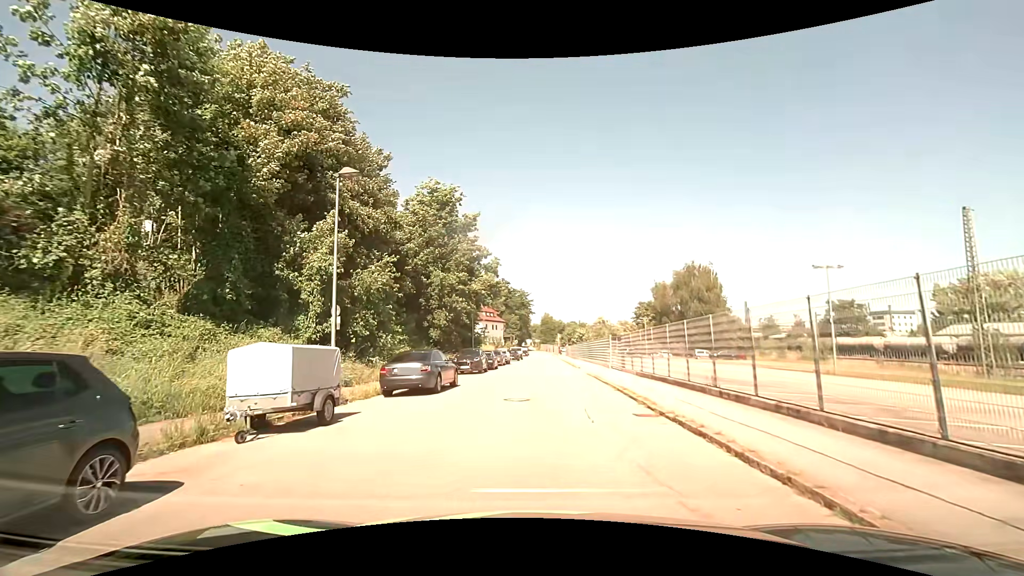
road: residential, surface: asphalt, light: Day
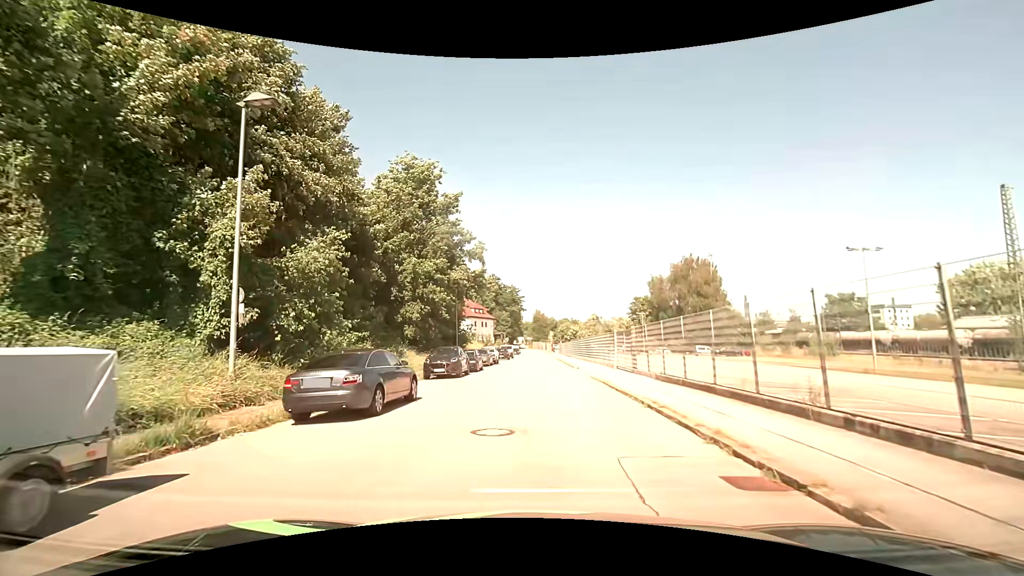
(+0.1, +5.7) m; +1°
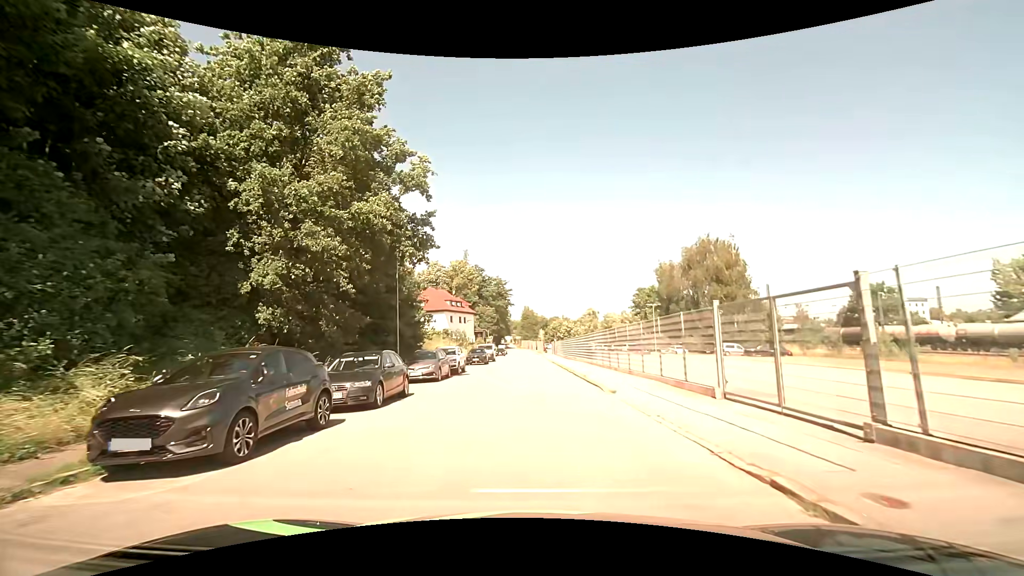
(+0.3, +17.6) m; +2°
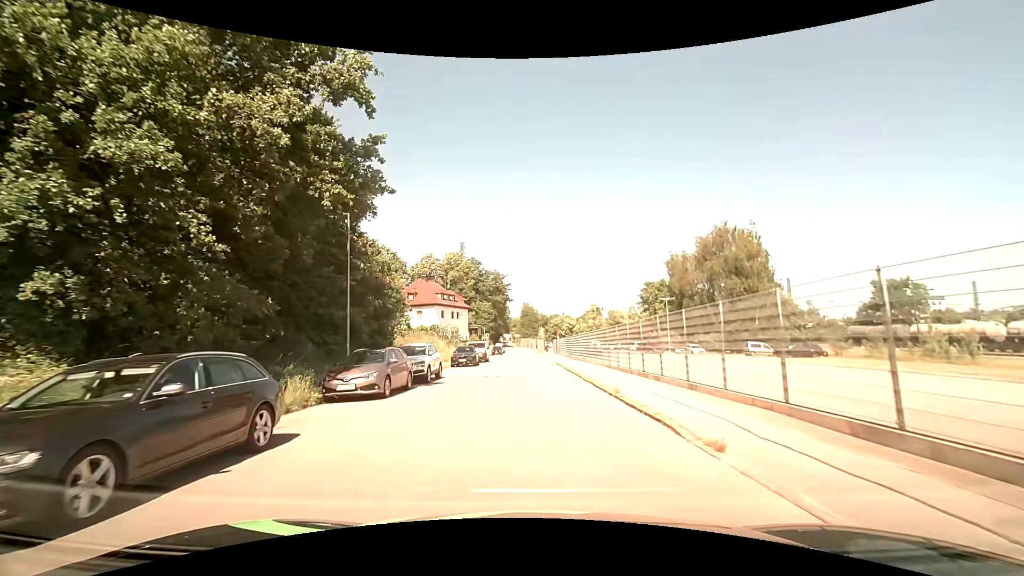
(-0.1, +8.2) m; -1°
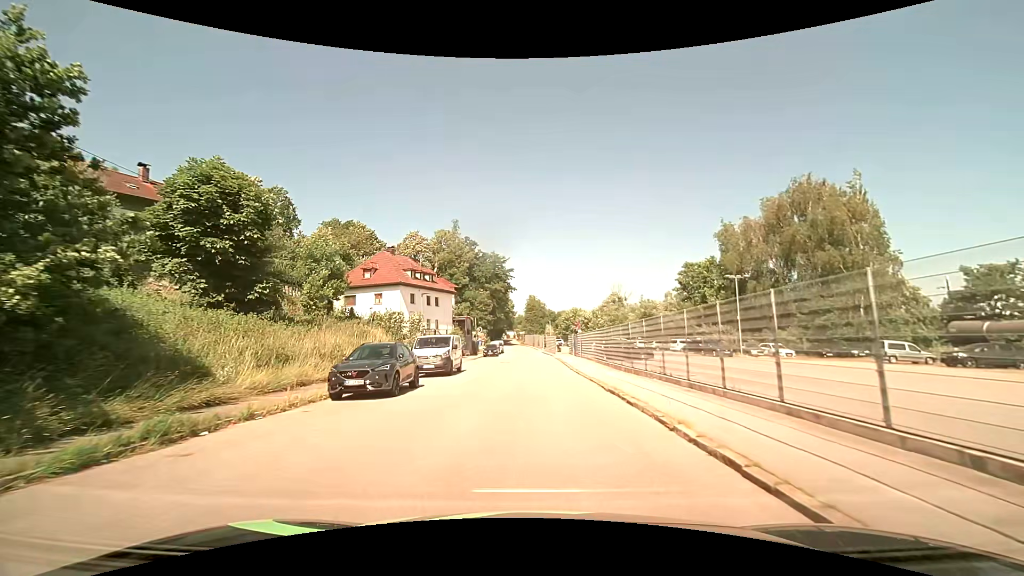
(0.0, +22.7) m; -1°
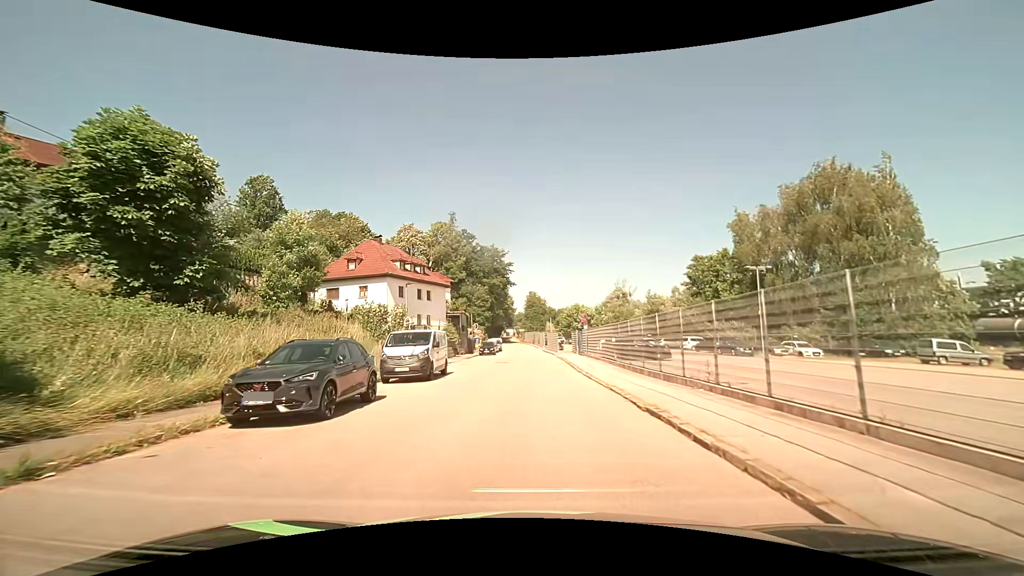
(0.0, +4.6) m; 0°
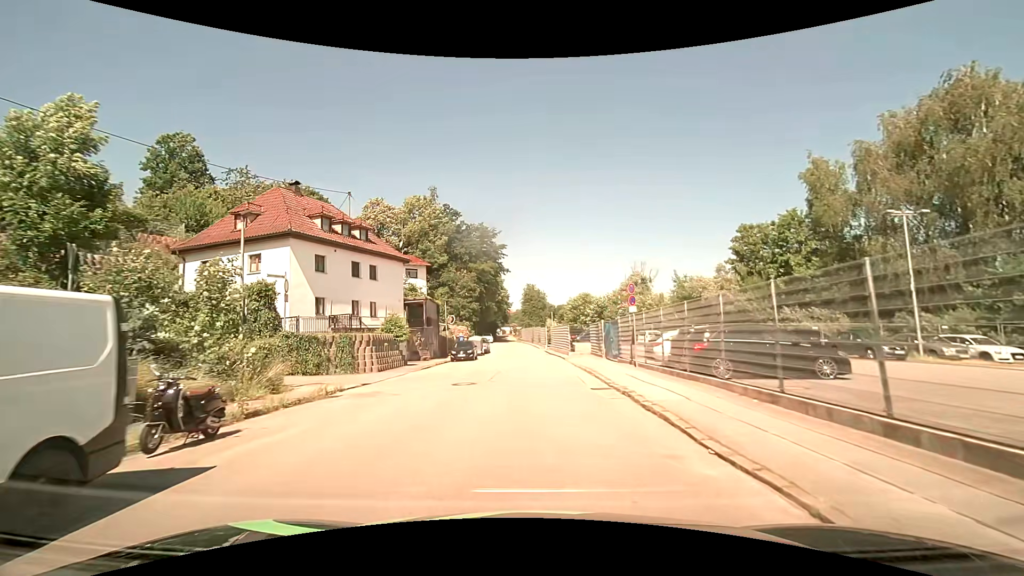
(+0.2, +18.2) m; +1°
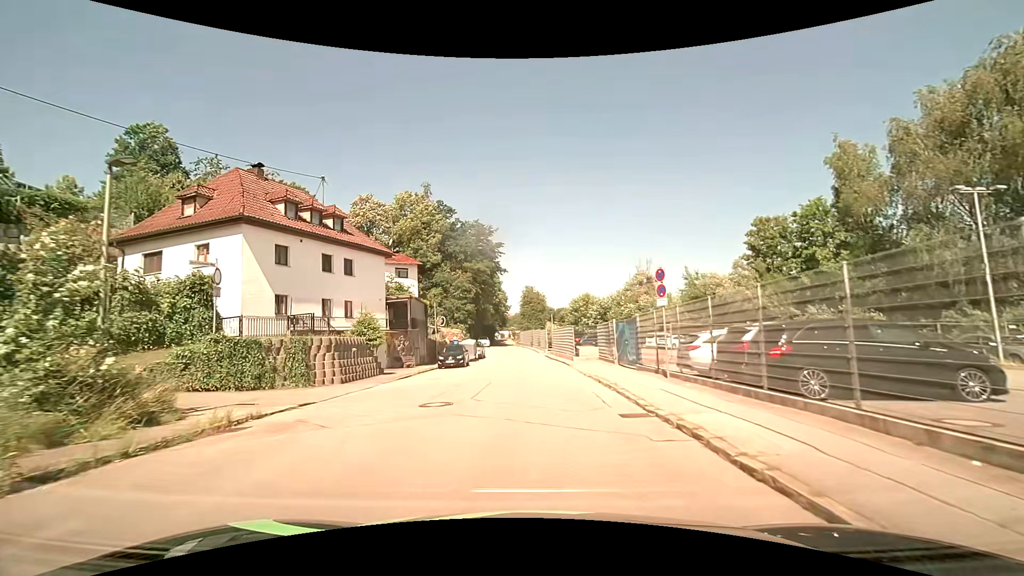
(0.0, +4.6) m; -1°
(0, +10) (0, +20) (0, +30) (0, +40) (-1, +50) (-1, +60) (-2, +70) (-2, +80) (-3, +90) (-3, +100) m
